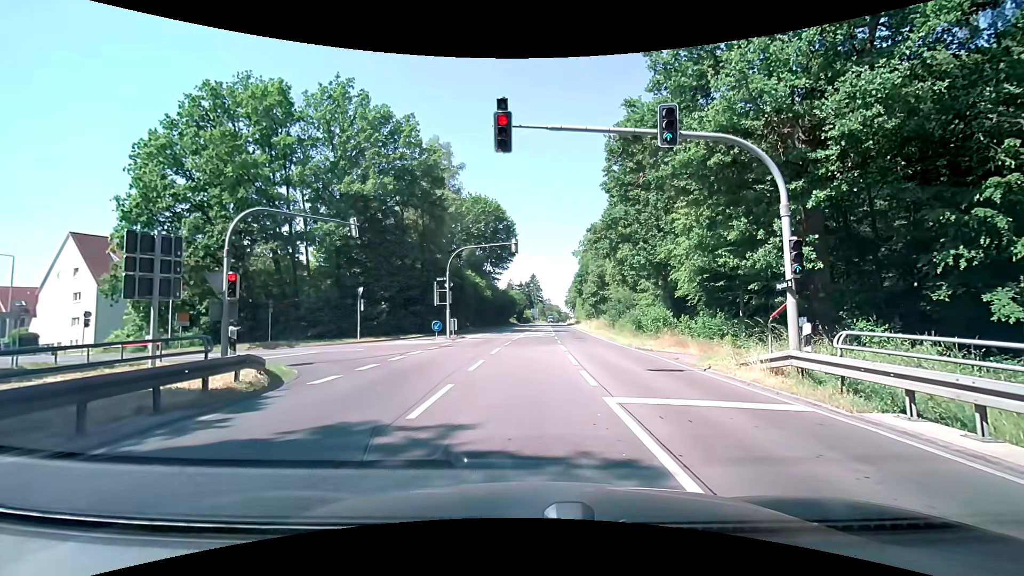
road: secondary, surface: asphalt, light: Day
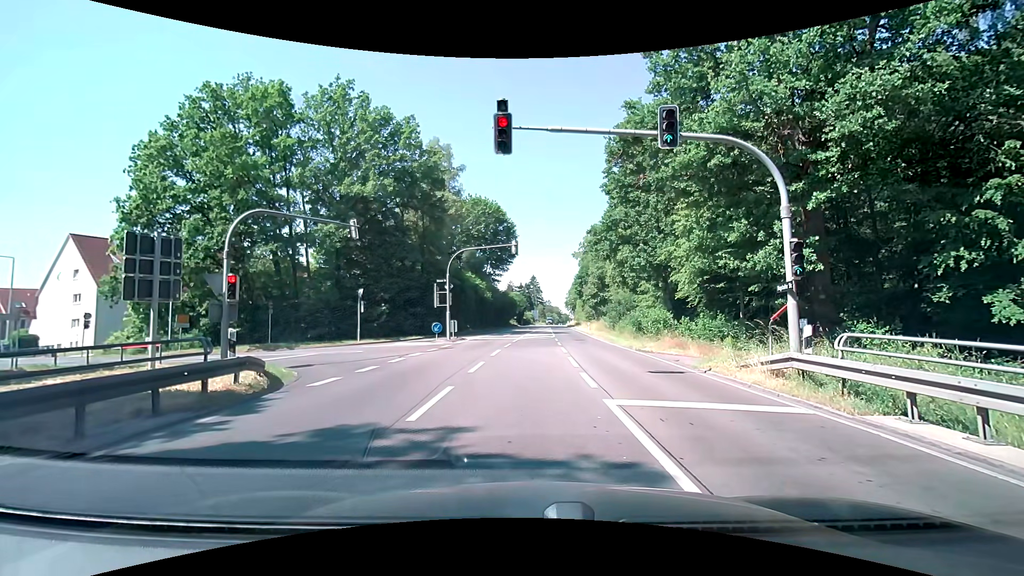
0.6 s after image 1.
(0.0, +0.1) m; 0°
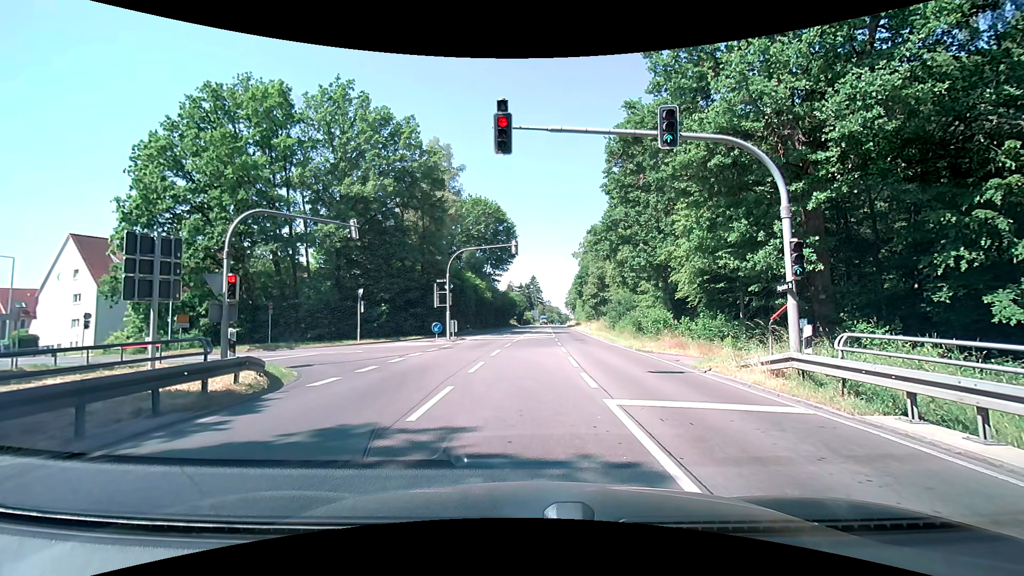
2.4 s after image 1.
(0.0, 0.0) m; 0°
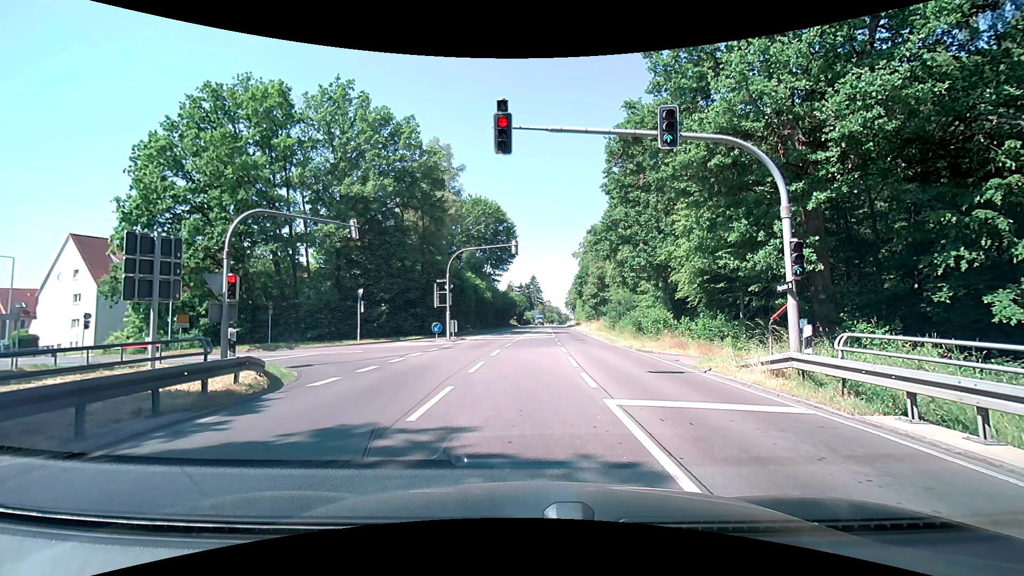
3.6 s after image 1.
(0.0, 0.0) m; 0°
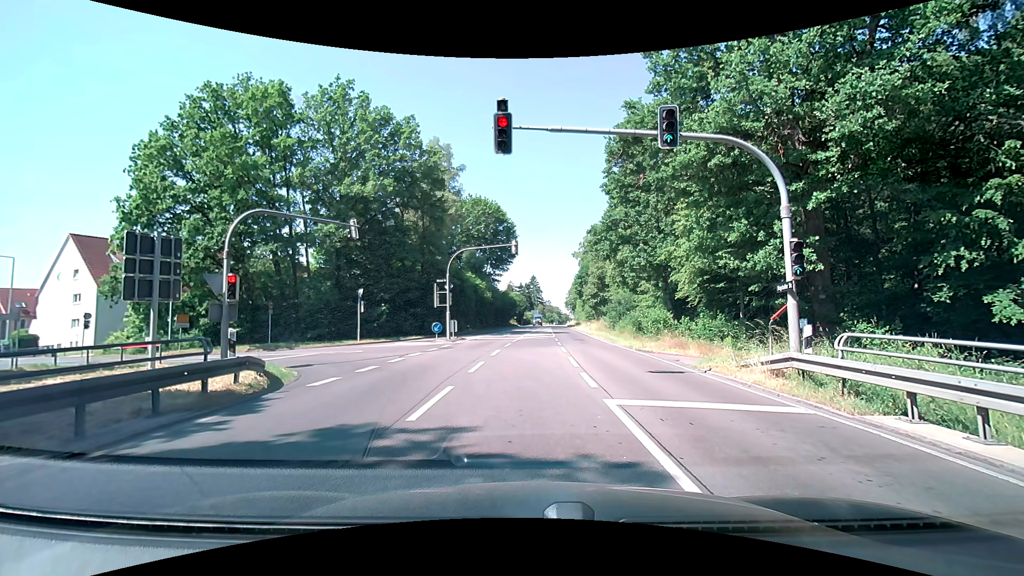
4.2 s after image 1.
(0.0, 0.0) m; 0°
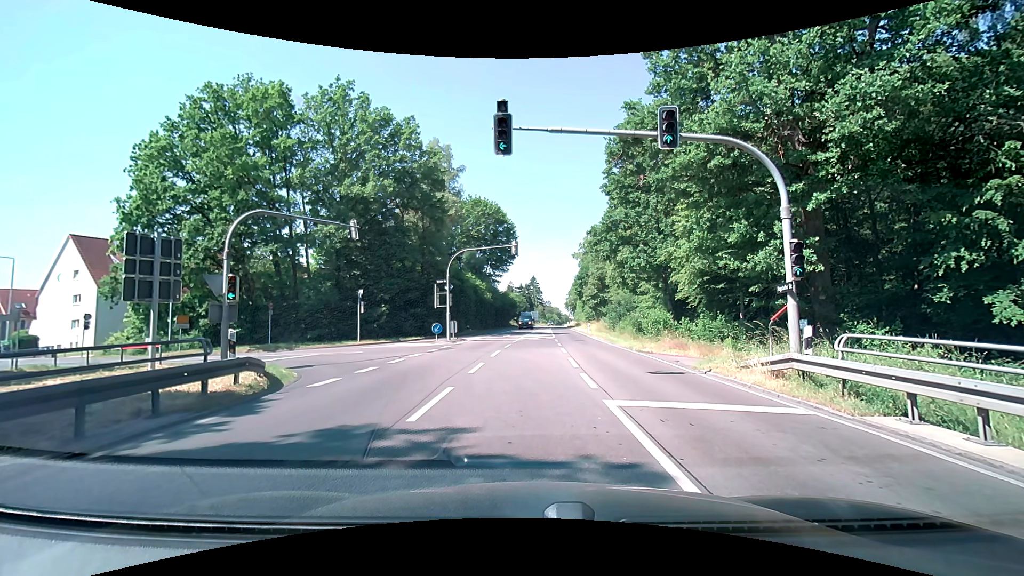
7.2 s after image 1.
(0.0, 0.0) m; 0°
